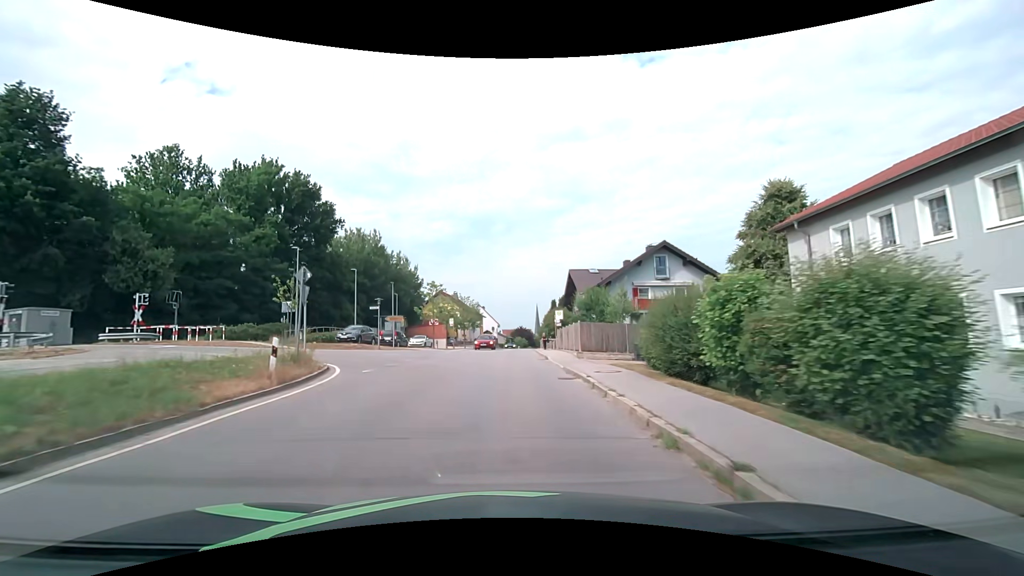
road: tertiary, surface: asphalt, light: Day
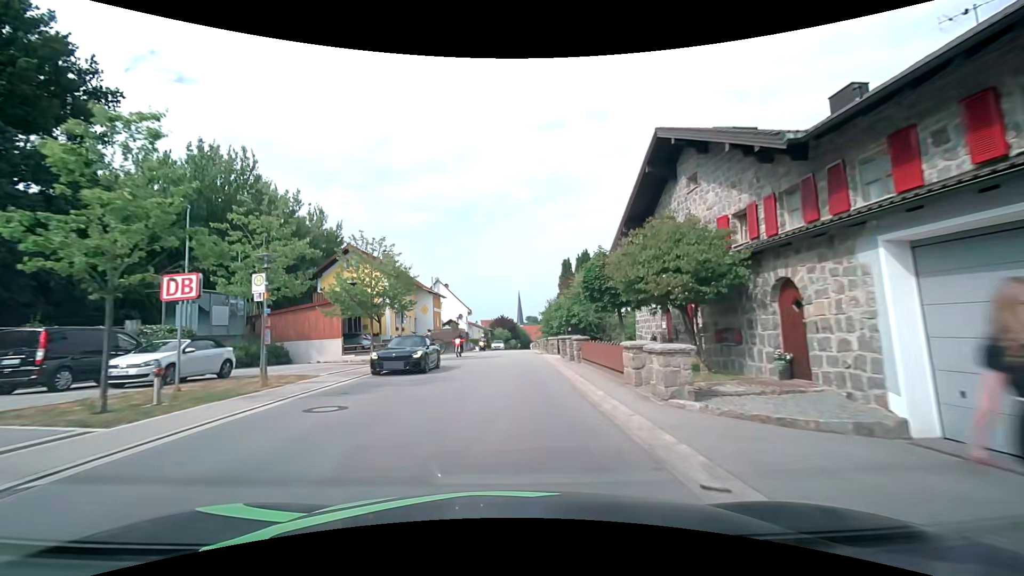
(+0.5, +38.2) m; +2°
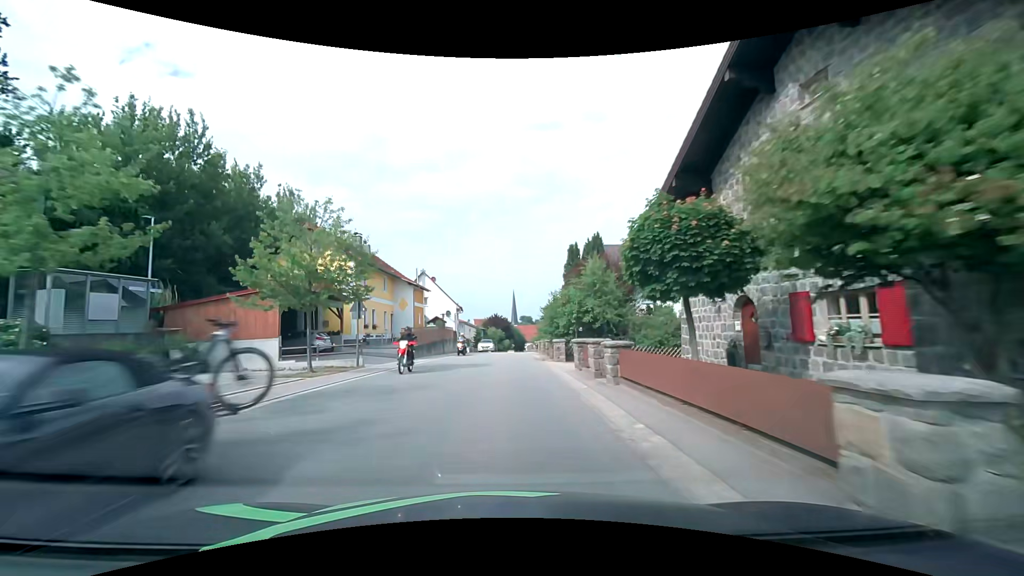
(0.0, +7.7) m; 0°
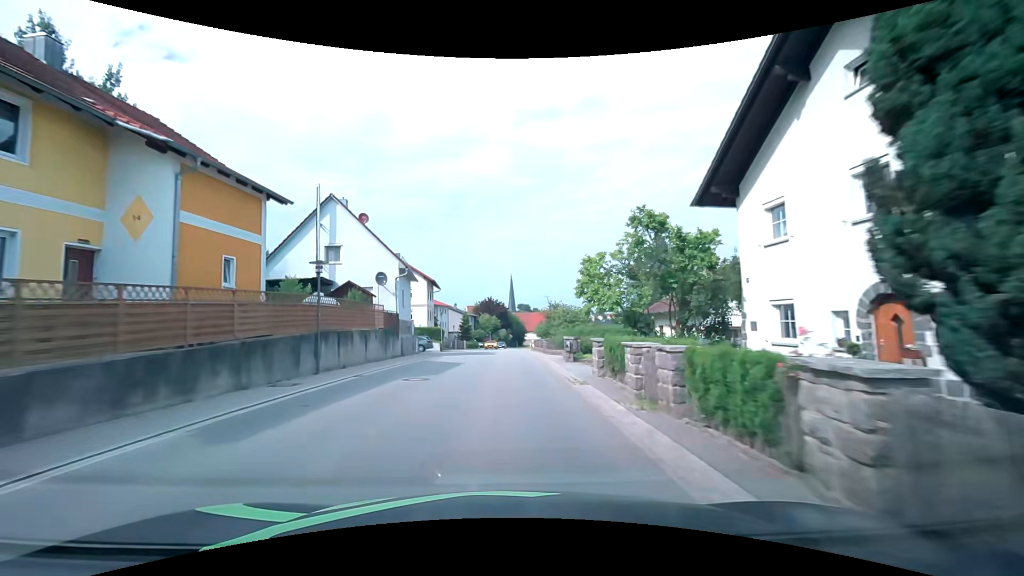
(+0.2, +31.1) m; +1°
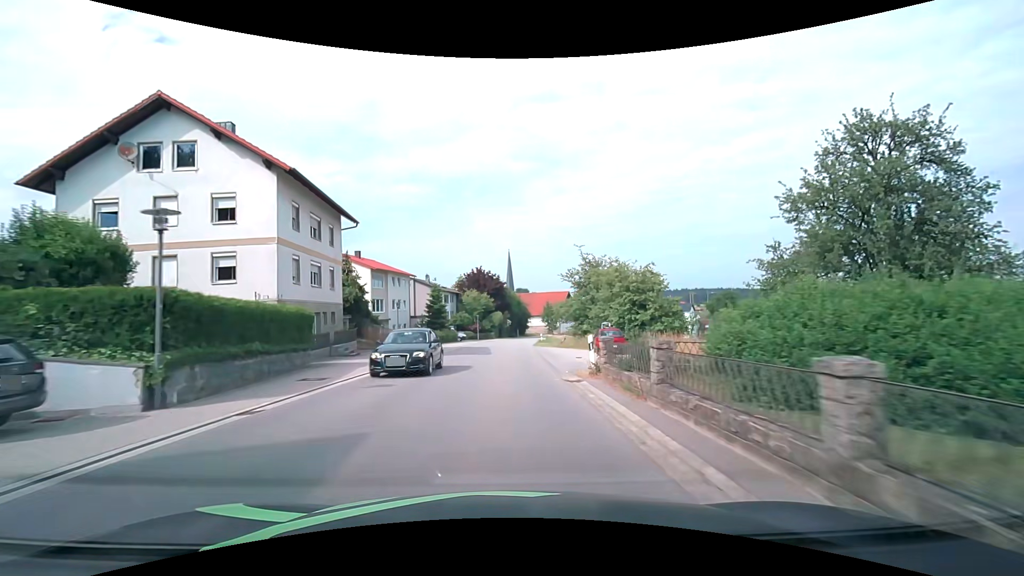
(+0.2, +39.1) m; 0°
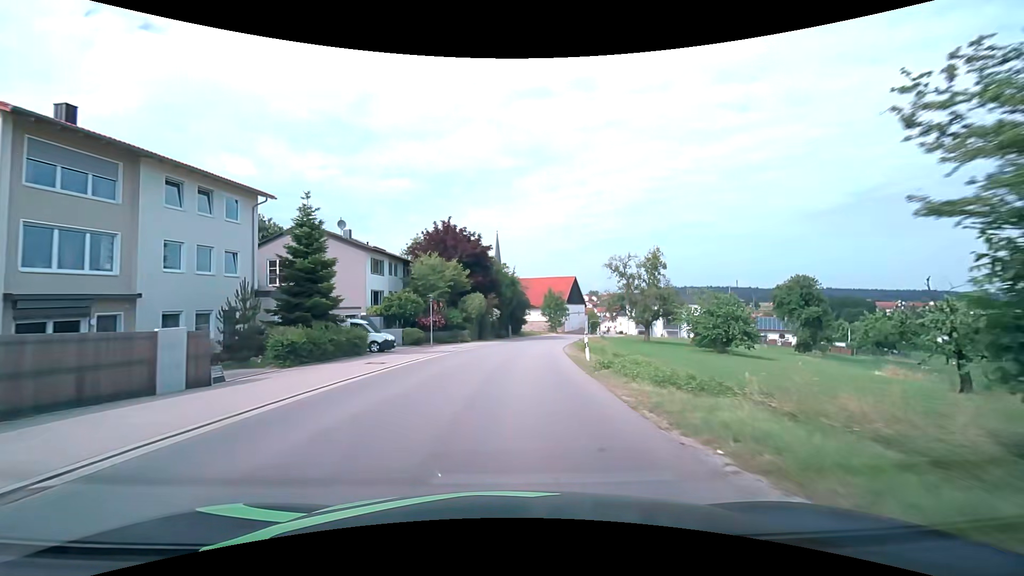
(0.0, +38.9) m; +1°
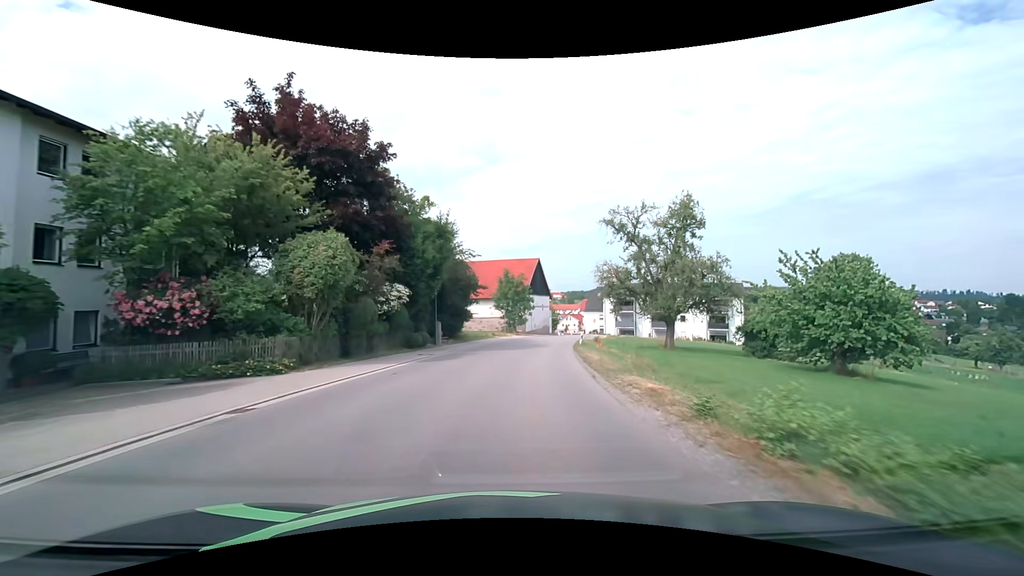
(+1.5, +30.8) m; +6°
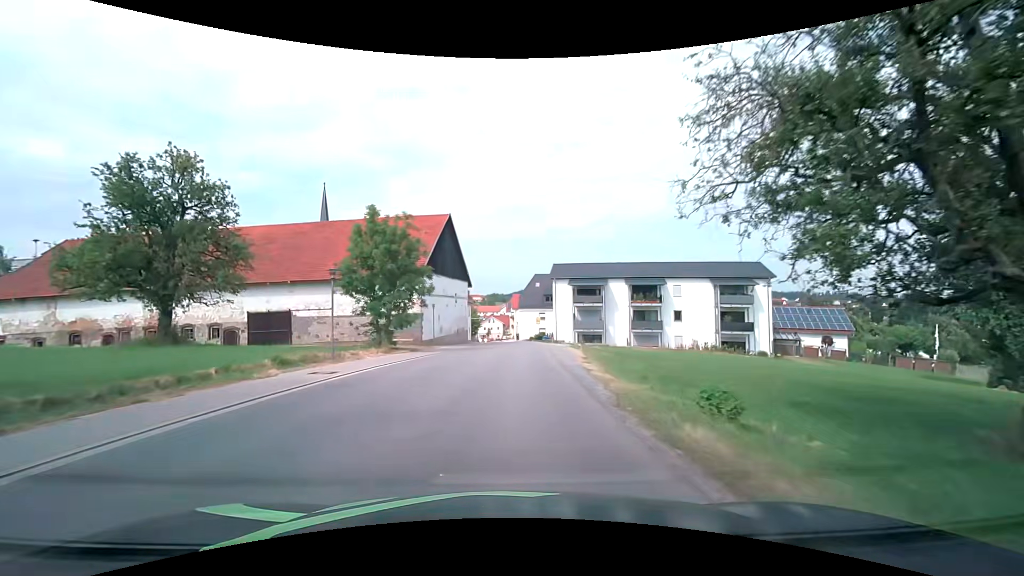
(+3.2, +38.0) m; +9°
(0, +10) (0, +20) (+1, +30) (+1, +40) (+1, +50) (+1, +60) (+1, +70) (0, +80) (-1, +90) (-2, +100) m
